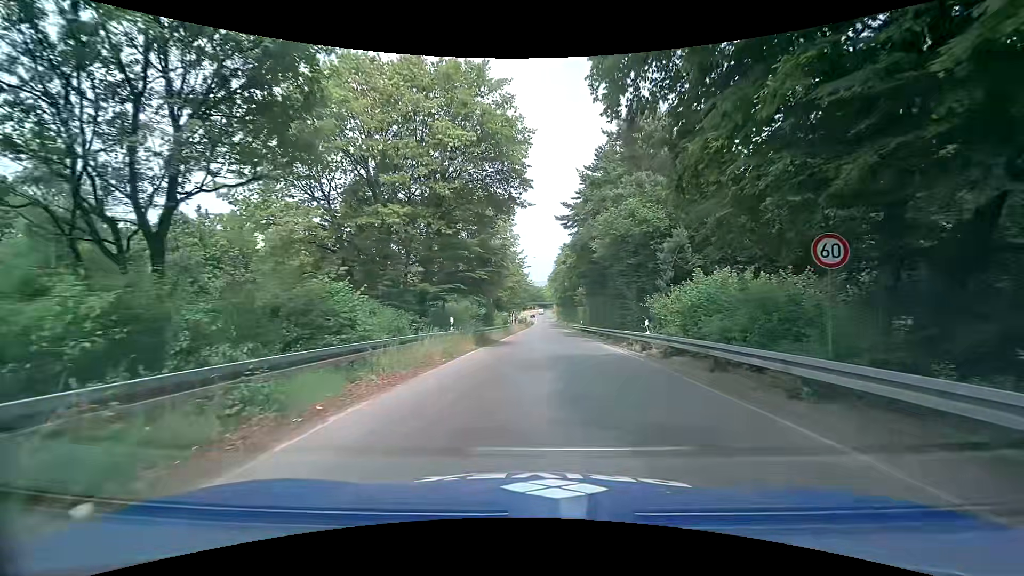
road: trunk_link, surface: asphalt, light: Day
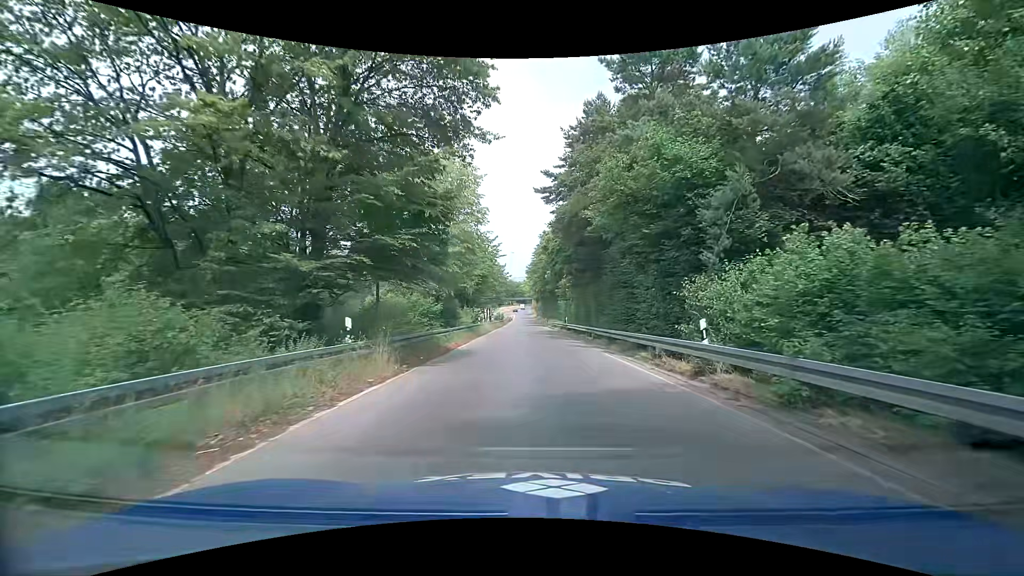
(+0.1, +9.3) m; +2°
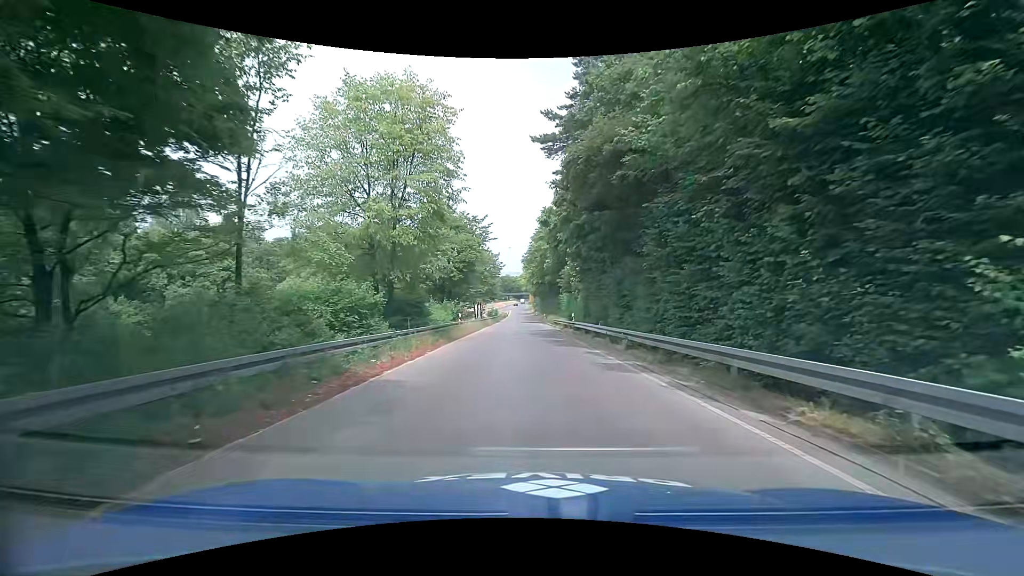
(+0.2, +10.4) m; +1°
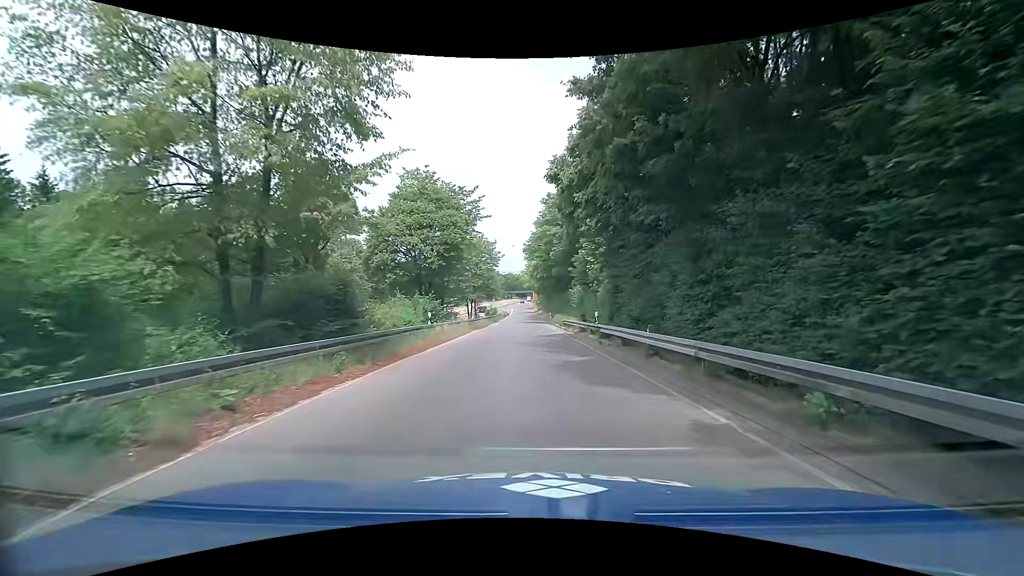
(-0.1, +11.3) m; +1°
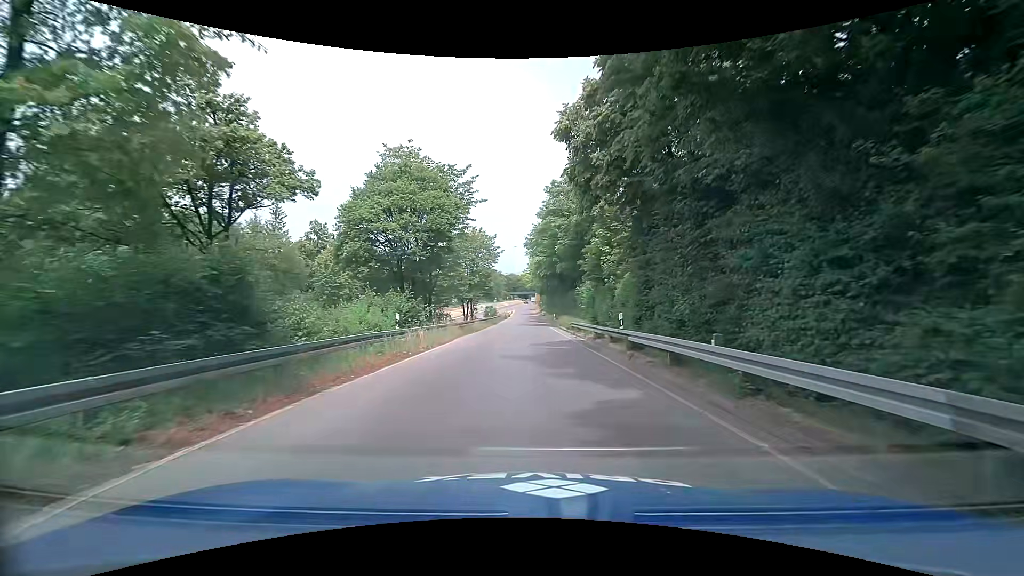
(-0.1, +6.0) m; -2°
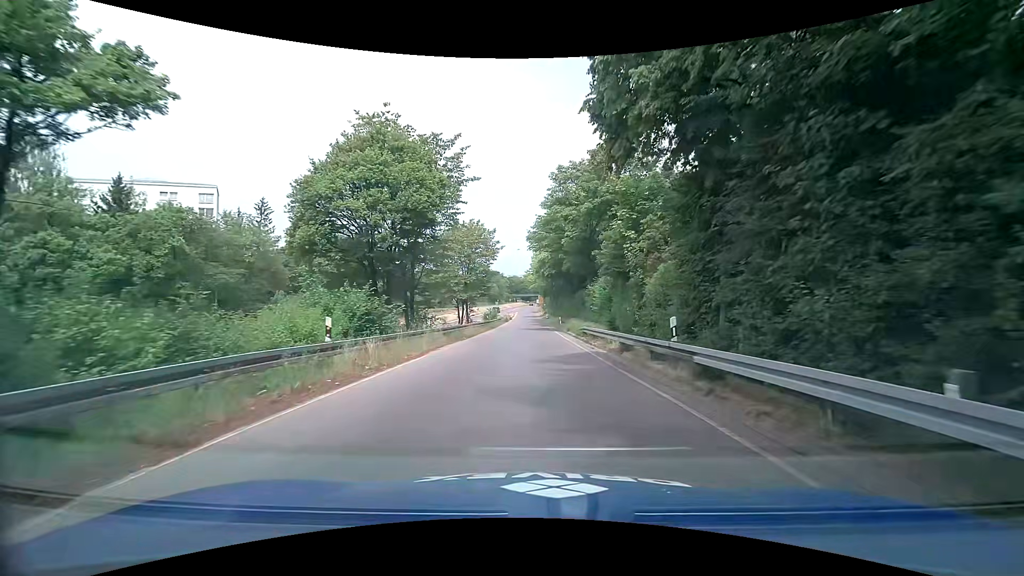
(+0.1, +6.3) m; 0°
